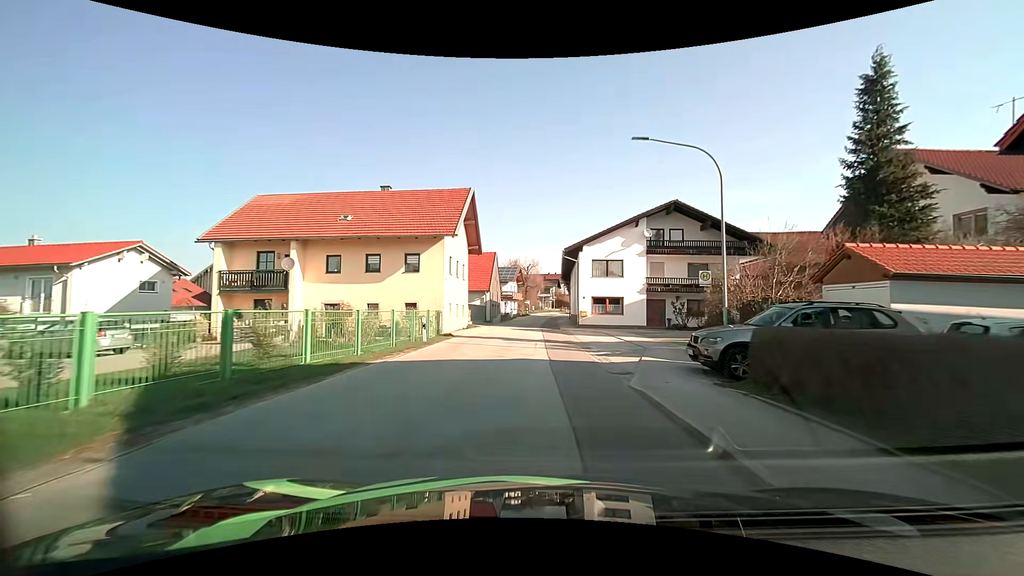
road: tertiary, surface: asphalt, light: Day
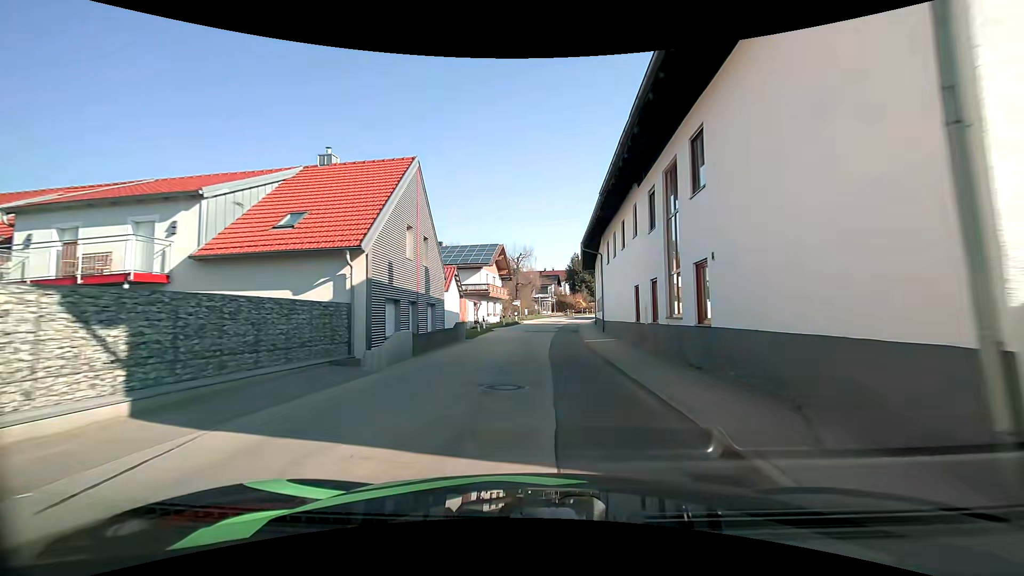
(-0.6, +34.4) m; 0°
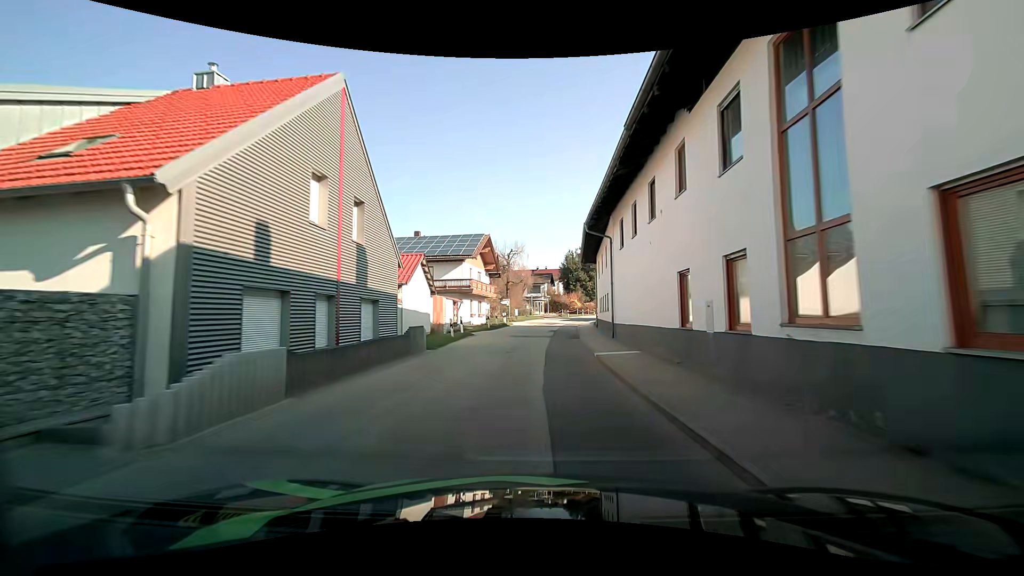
(0.0, +6.9) m; 0°
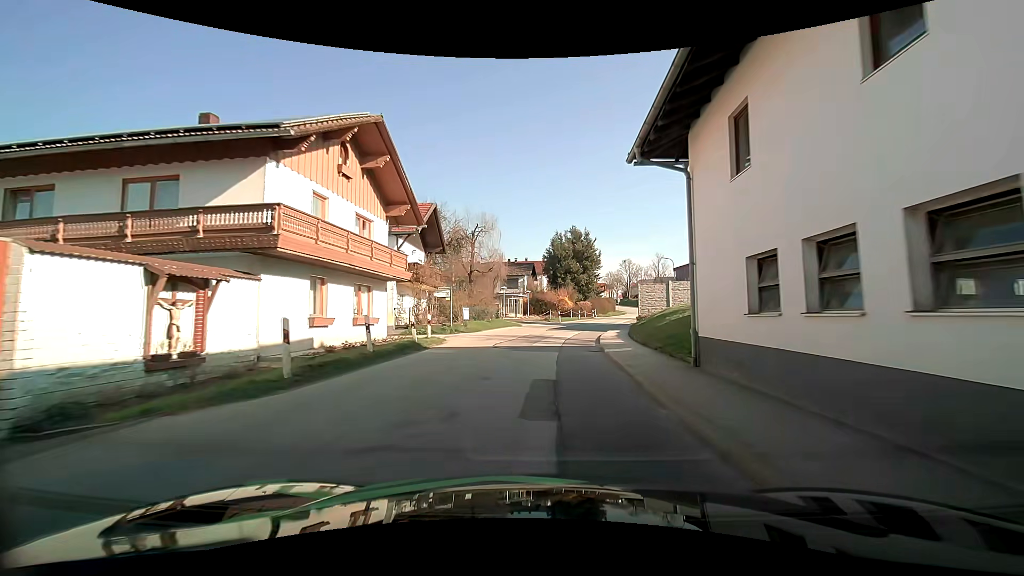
(+0.5, +27.5) m; +2°
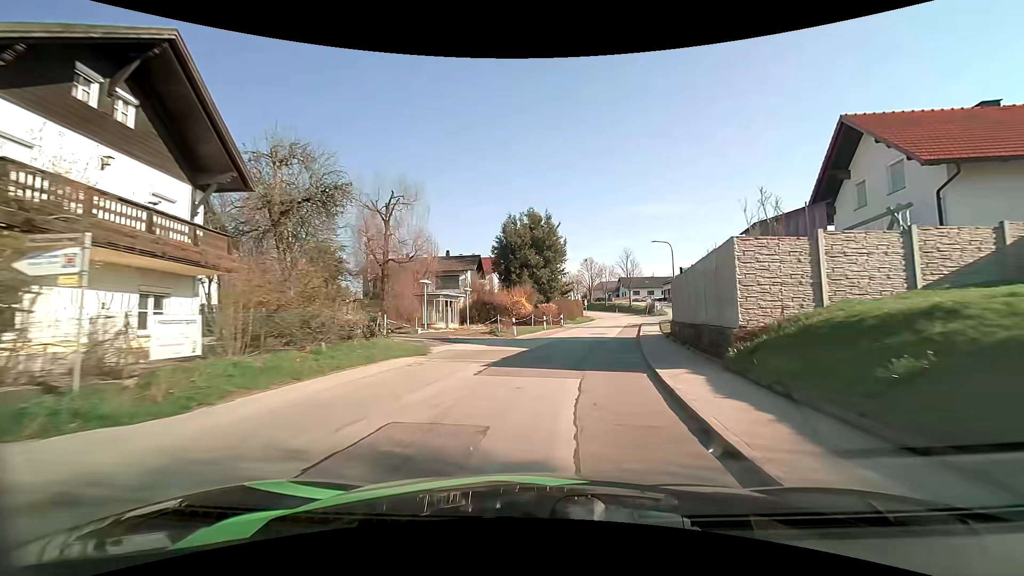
(+0.8, +20.5) m; +5°
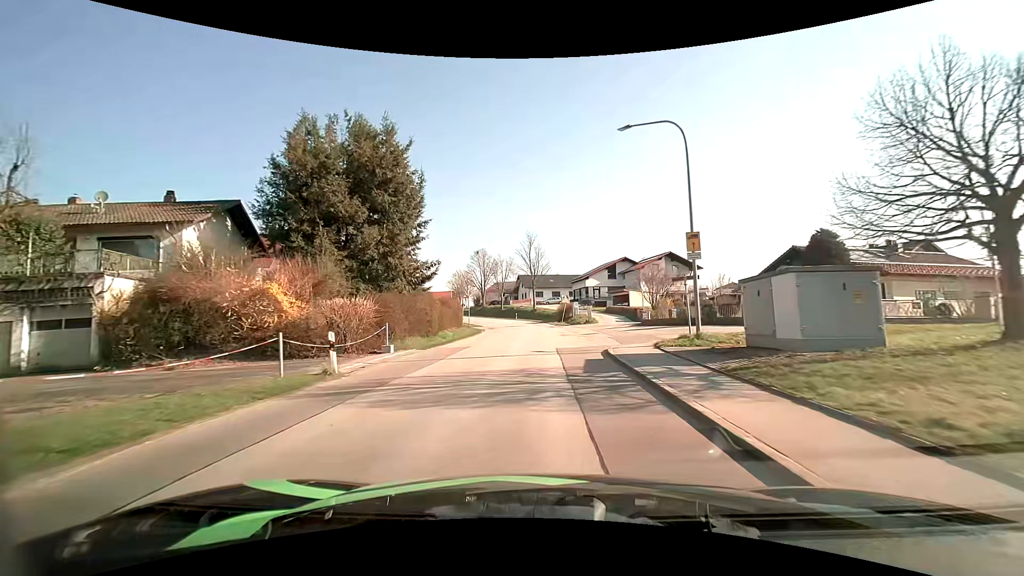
(+4.2, +32.9) m; +12°
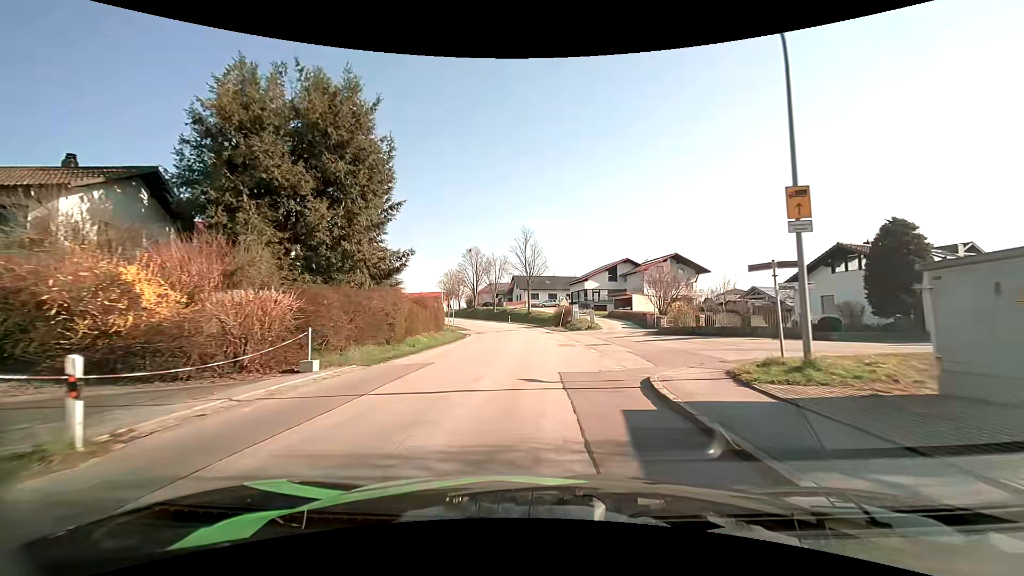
(0.0, +6.7) m; +1°
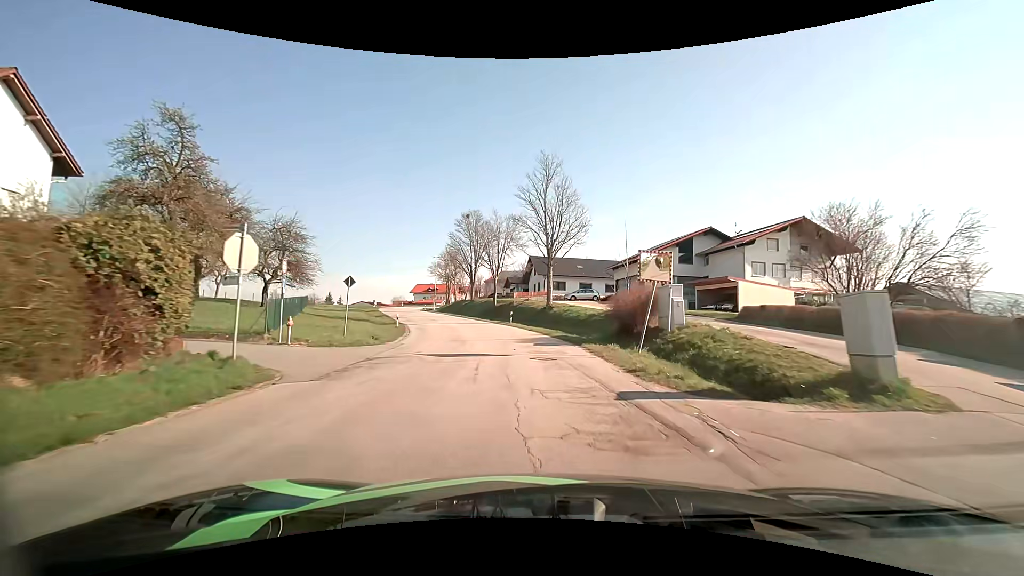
(0.0, +33.9) m; -2°
